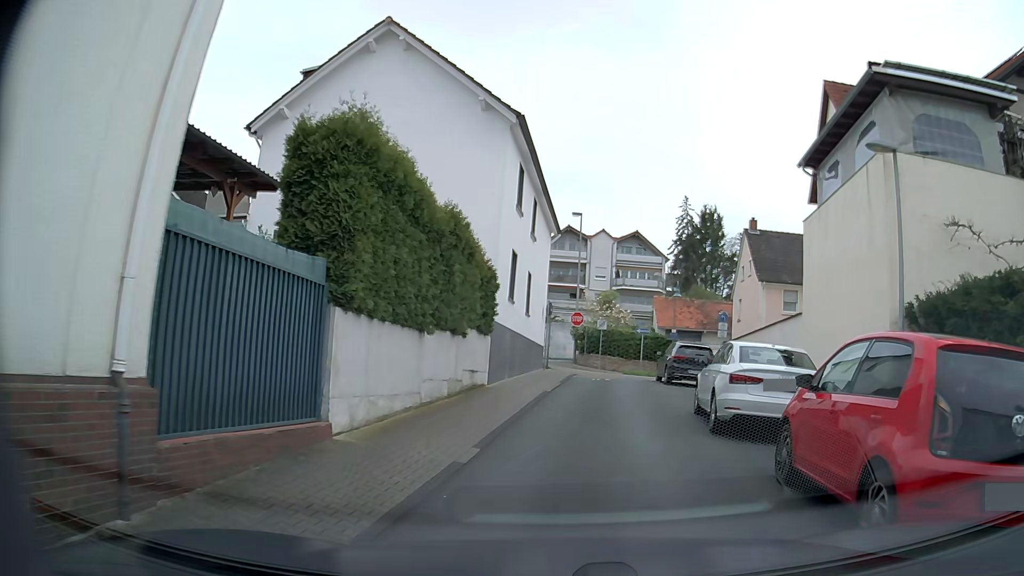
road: residential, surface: asphalt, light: Day
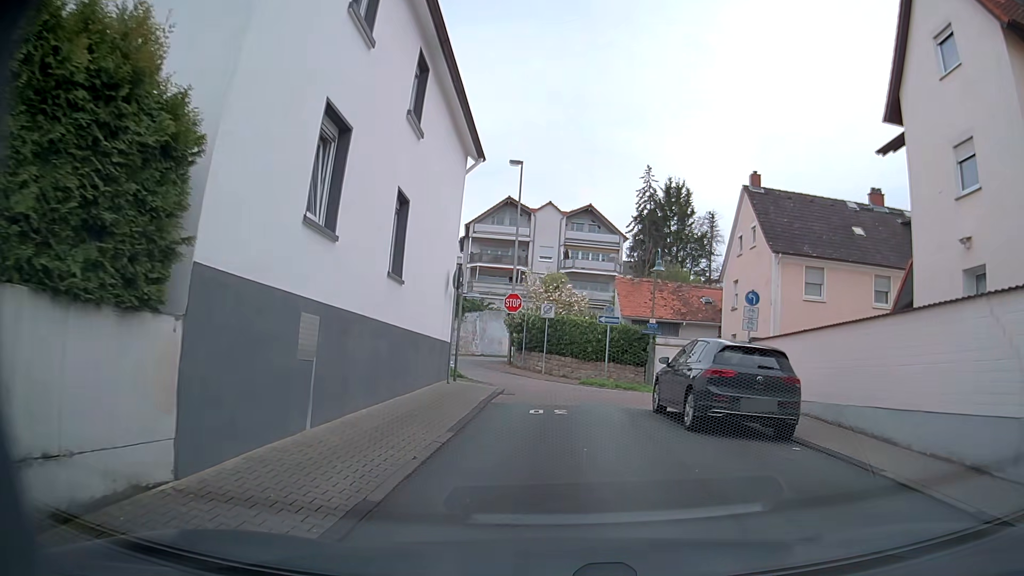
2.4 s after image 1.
(+0.9, +12.3) m; +7°
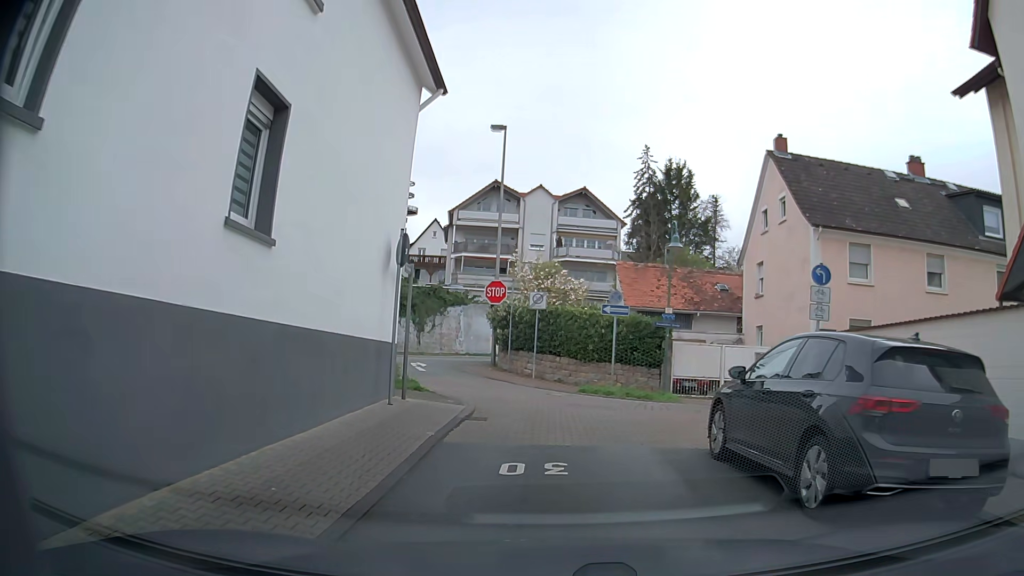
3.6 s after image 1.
(0.0, +5.3) m; -1°
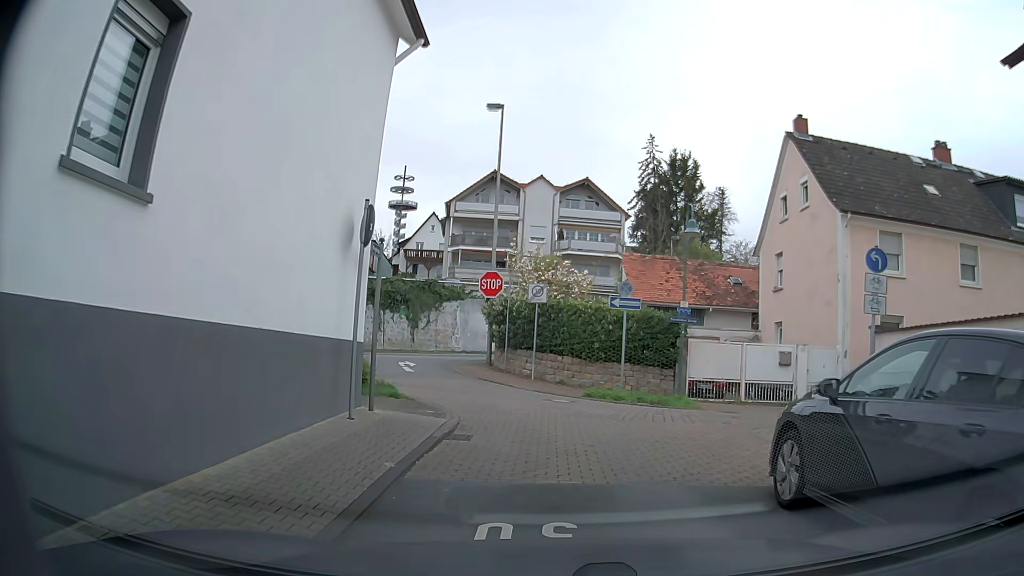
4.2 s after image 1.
(0.0, +2.3) m; 0°
